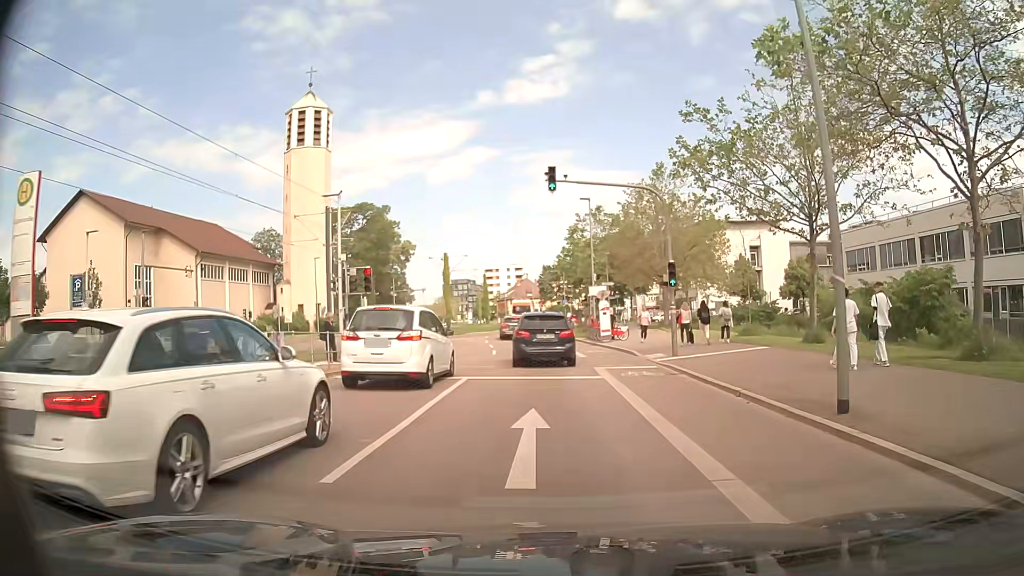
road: secondary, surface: asphalt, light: Day
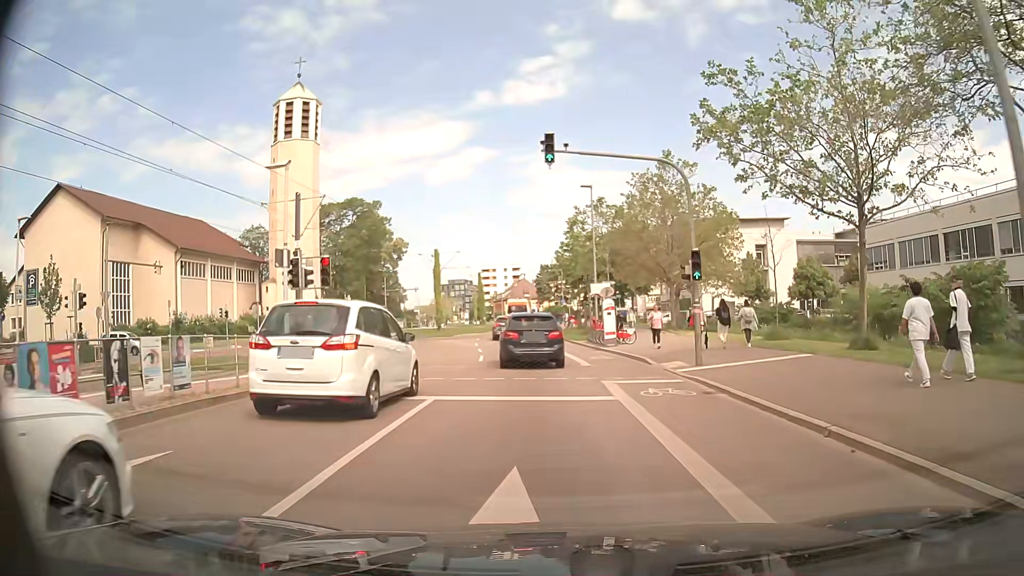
(0.0, +4.1) m; 0°
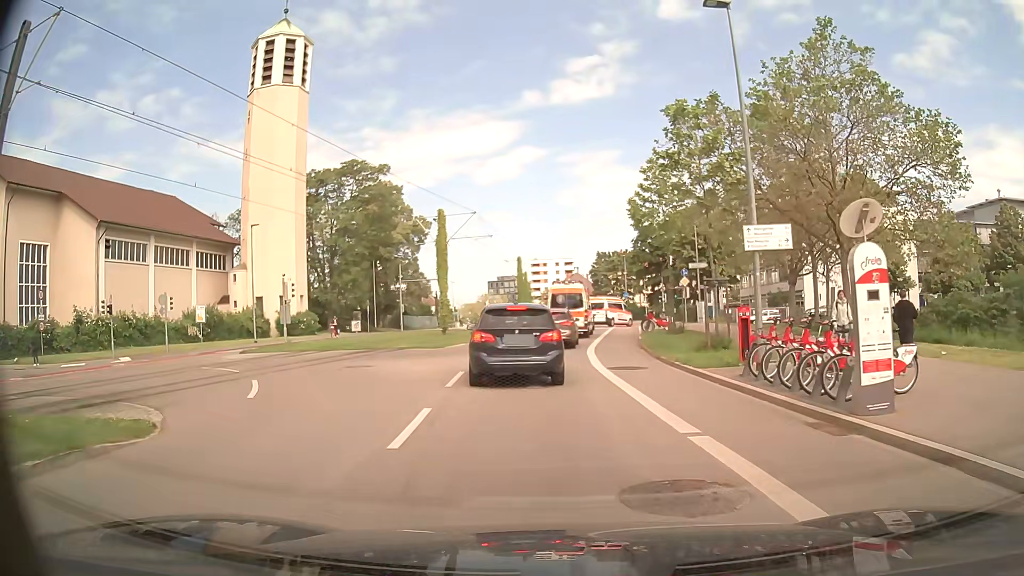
(-0.8, +21.6) m; -4°
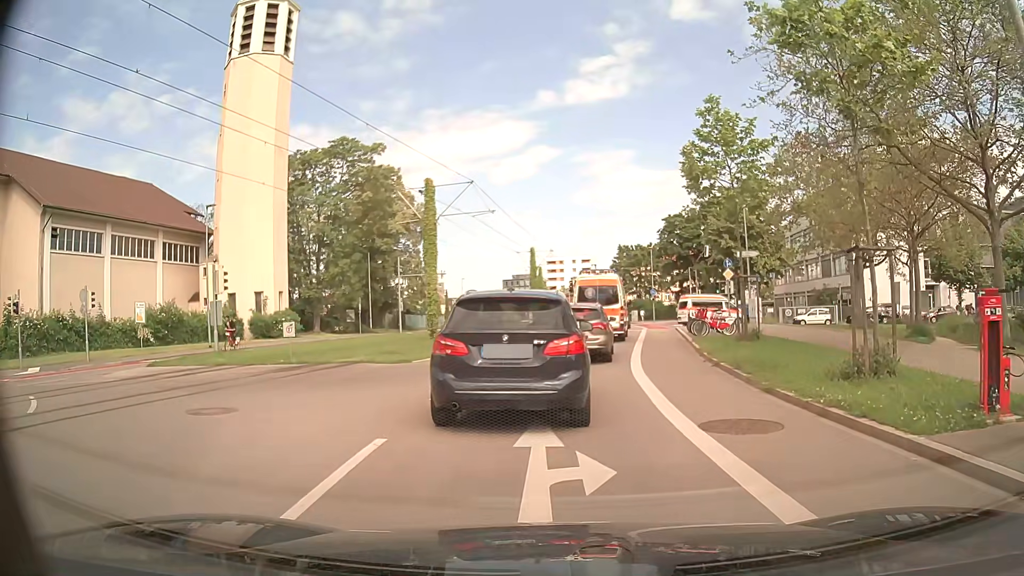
(-0.1, +8.6) m; -1°
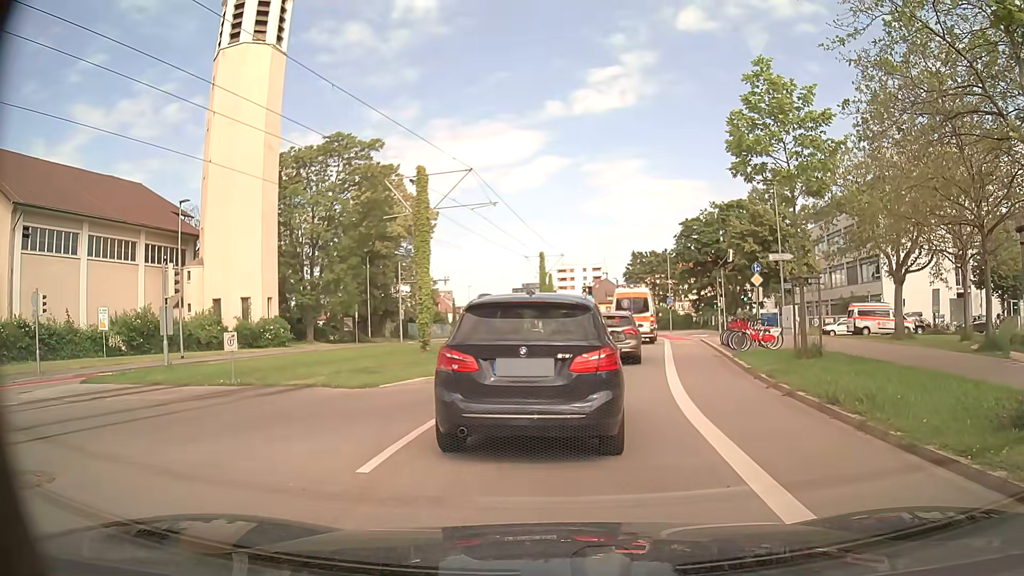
(-0.1, +4.2) m; -1°
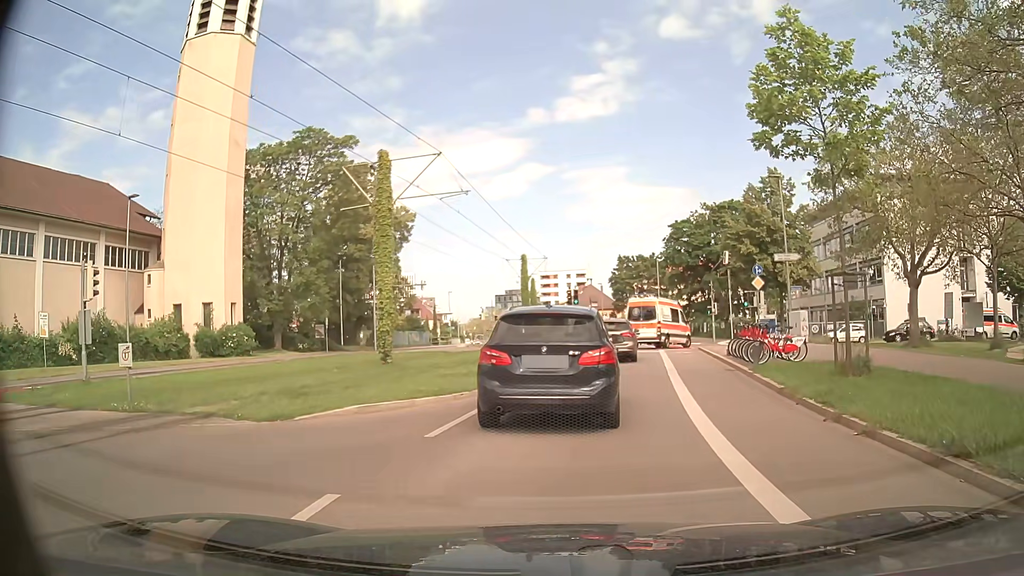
(0.0, +3.8) m; +1°
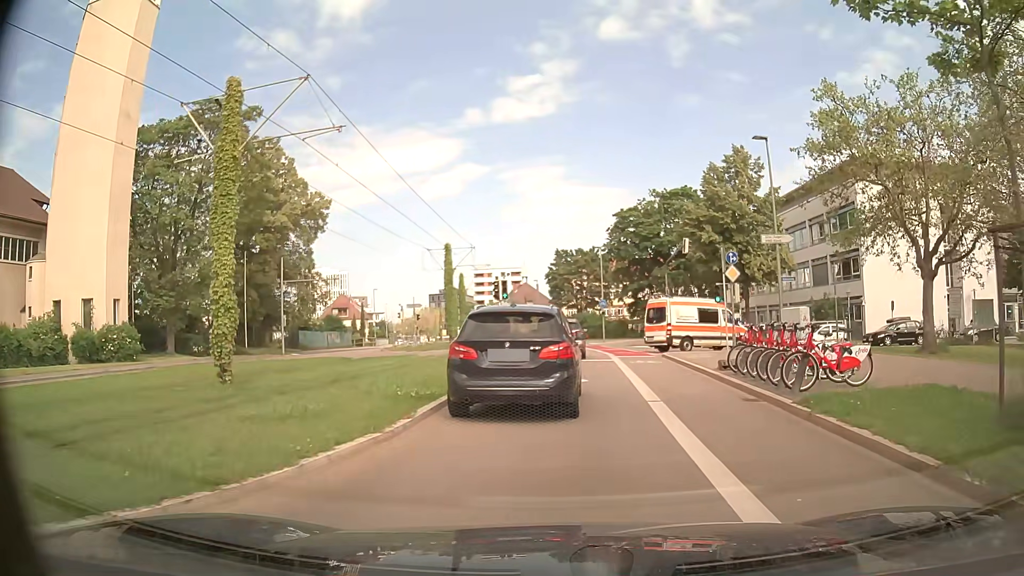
(+0.2, +7.7) m; +3°
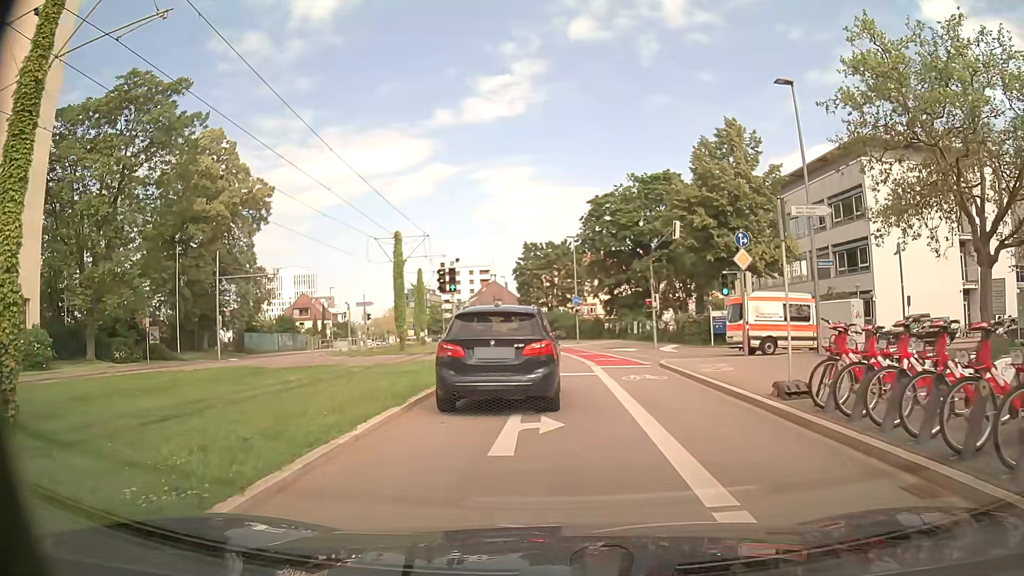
(+0.3, +6.6) m; +3°
(0, +10) (0, +20) (-1, +30) (-2, +40) (-3, +50) (-5, +60) (-7, +69) (-10, +79) (-13, +89) (-15, +98) m
